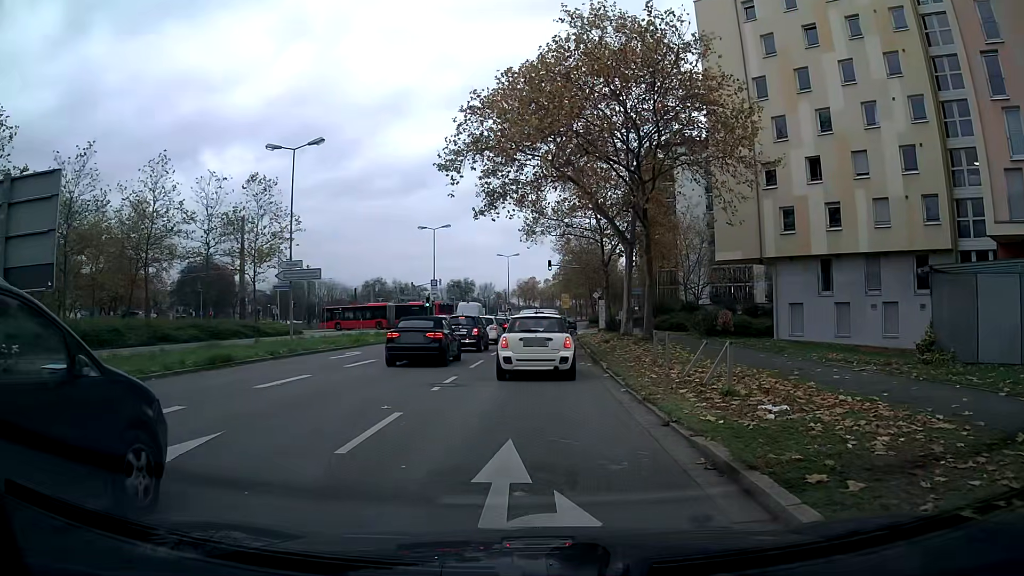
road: secondary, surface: asphalt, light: Day
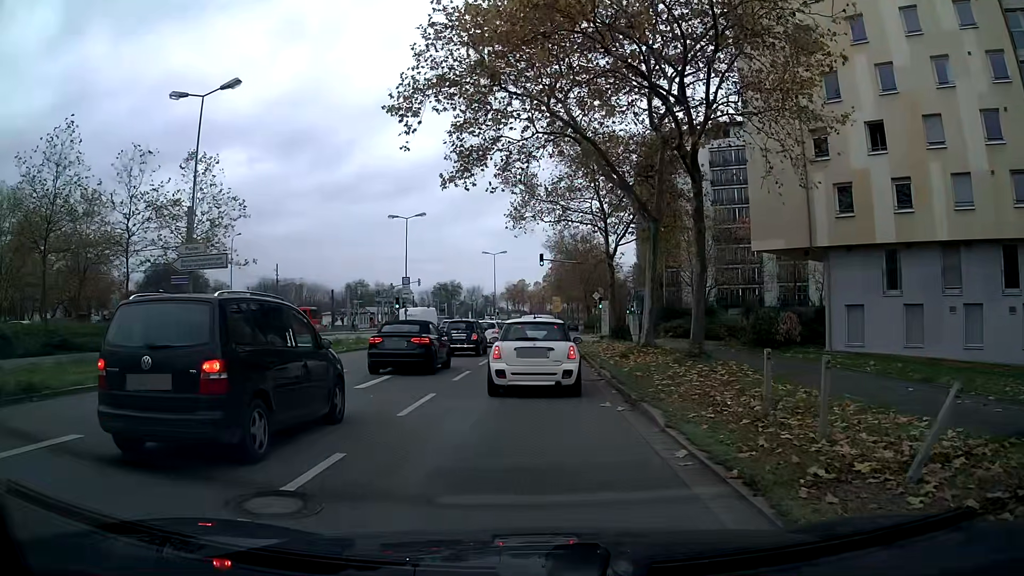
(+0.1, +8.8) m; +1°
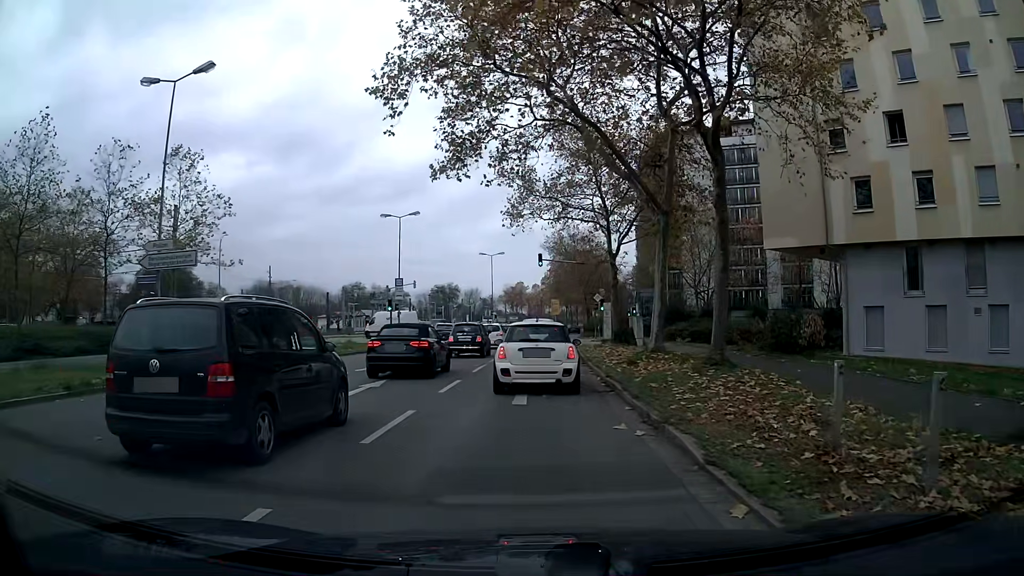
(0.0, +2.1) m; 0°
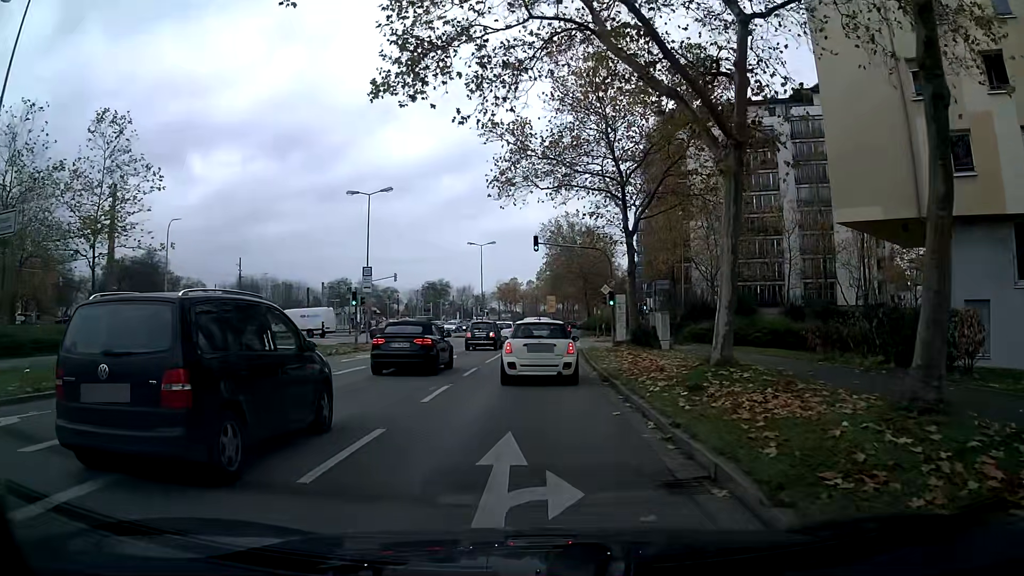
(0.0, +8.4) m; 0°
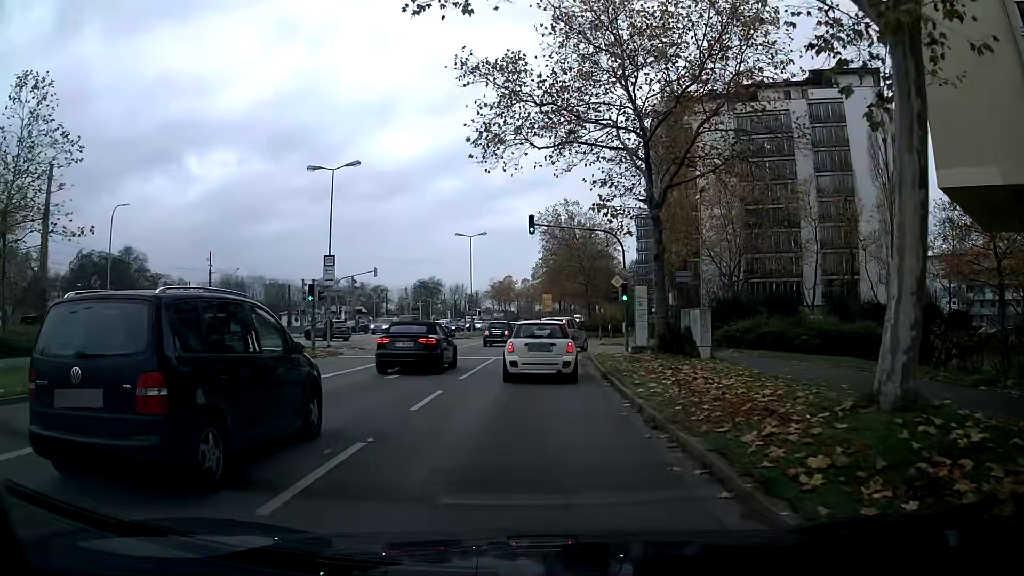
(+0.1, +7.2) m; +1°
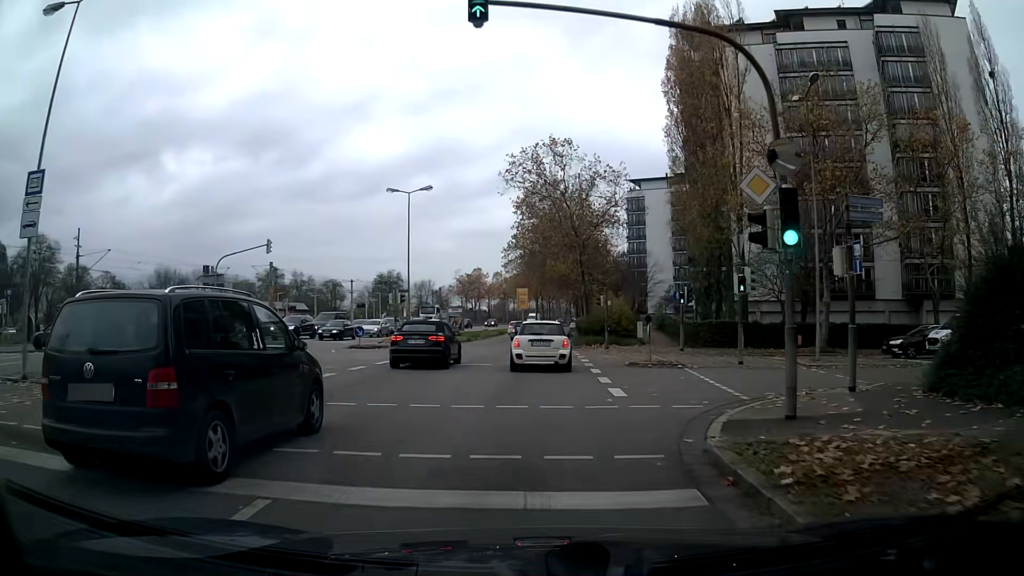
(-0.1, +21.8) m; +1°
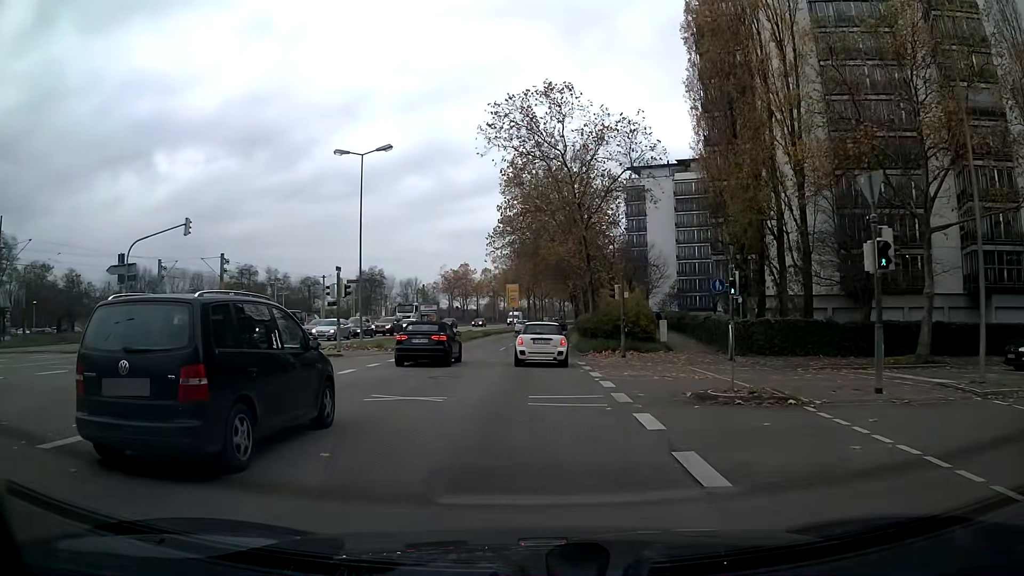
(+0.1, +10.1) m; +1°
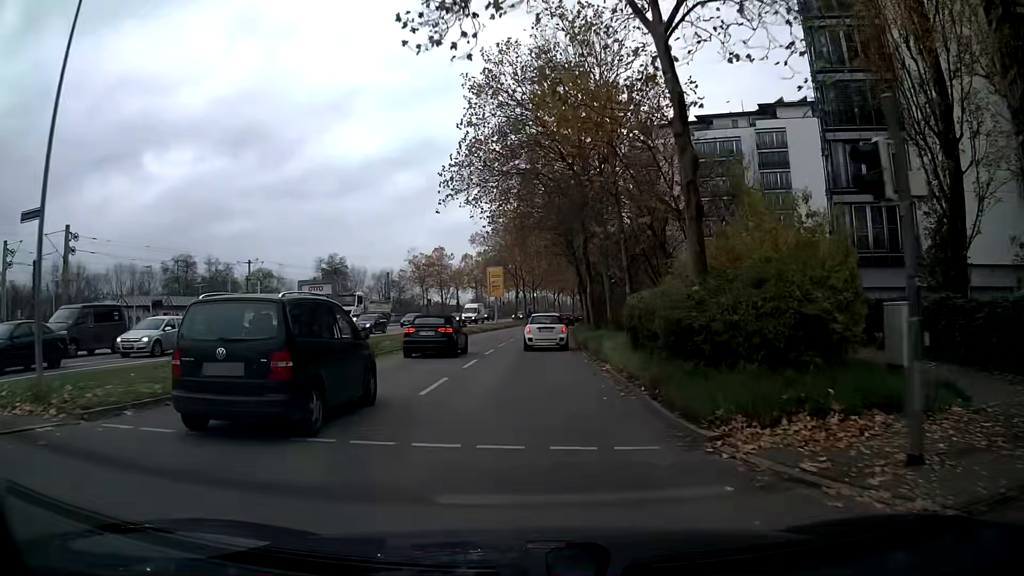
(+0.2, +22.3) m; +1°
